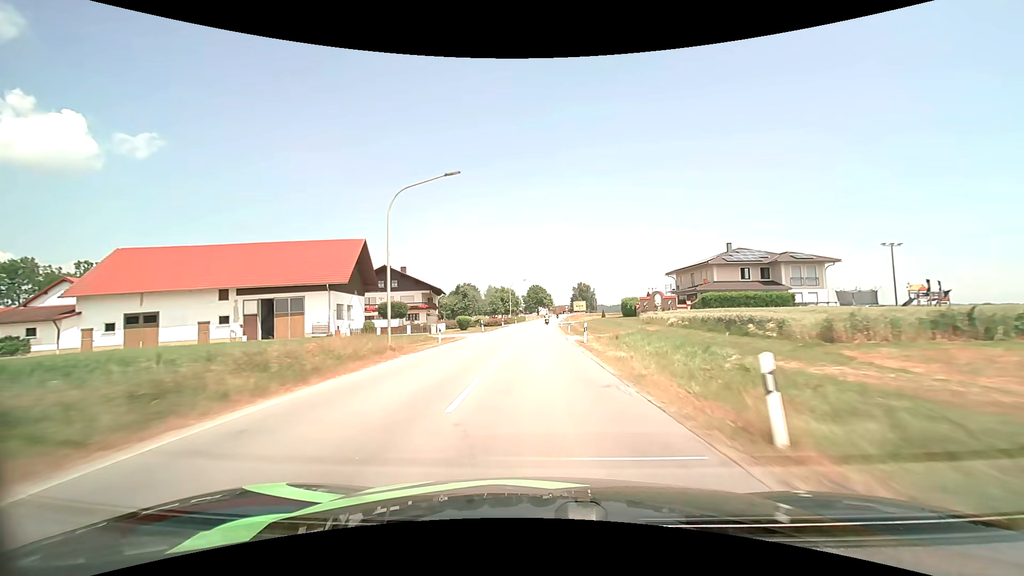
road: secondary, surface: asphalt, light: Day
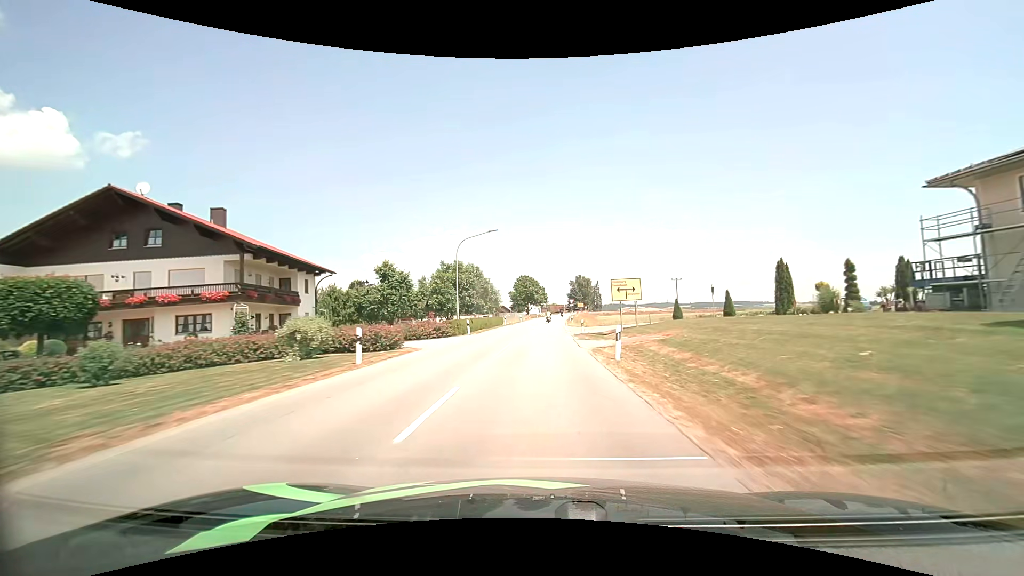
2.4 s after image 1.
(+0.3, +49.7) m; +1°
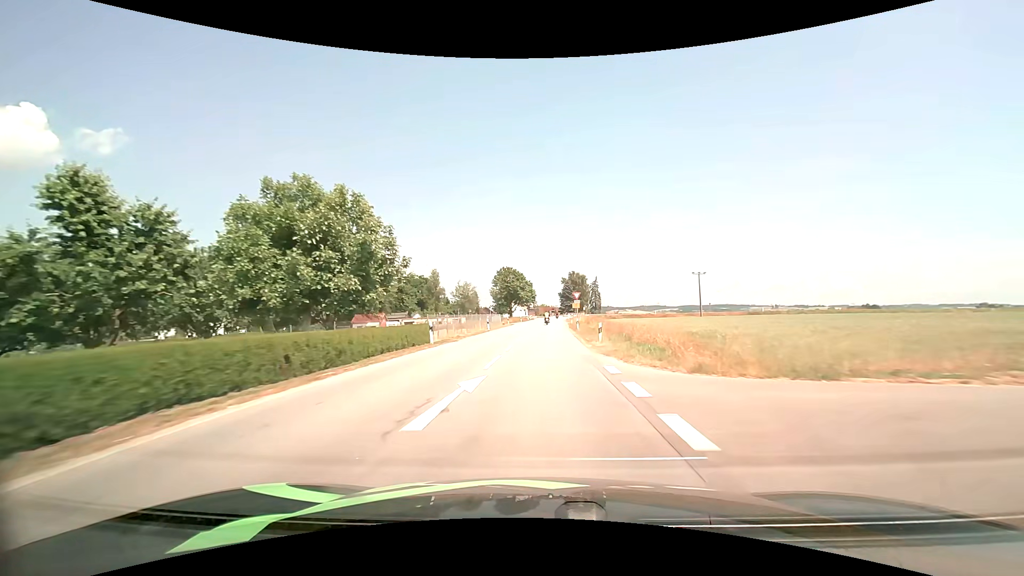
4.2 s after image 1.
(+0.4, +35.2) m; +1°
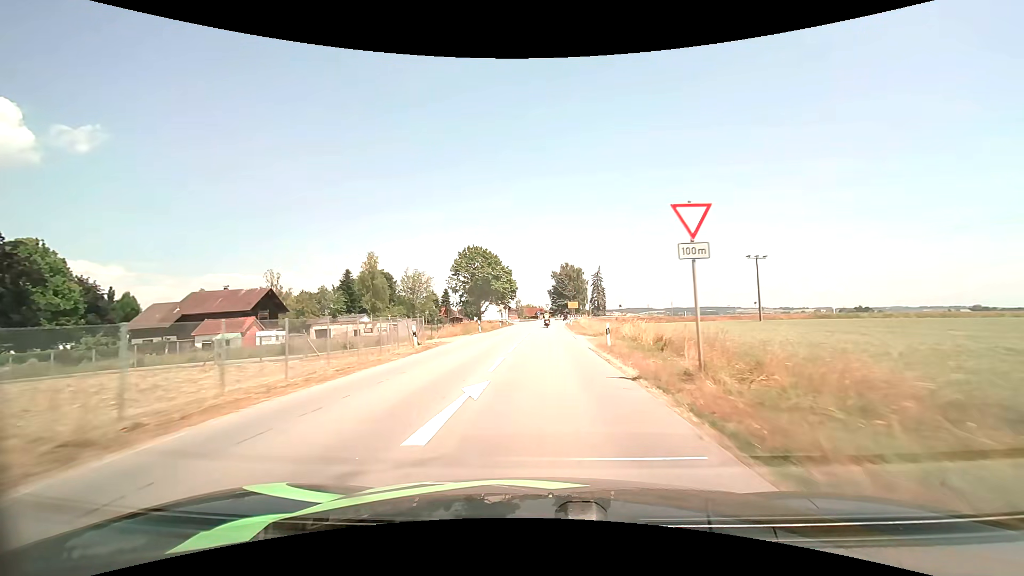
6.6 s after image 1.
(+0.5, +41.6) m; +1°
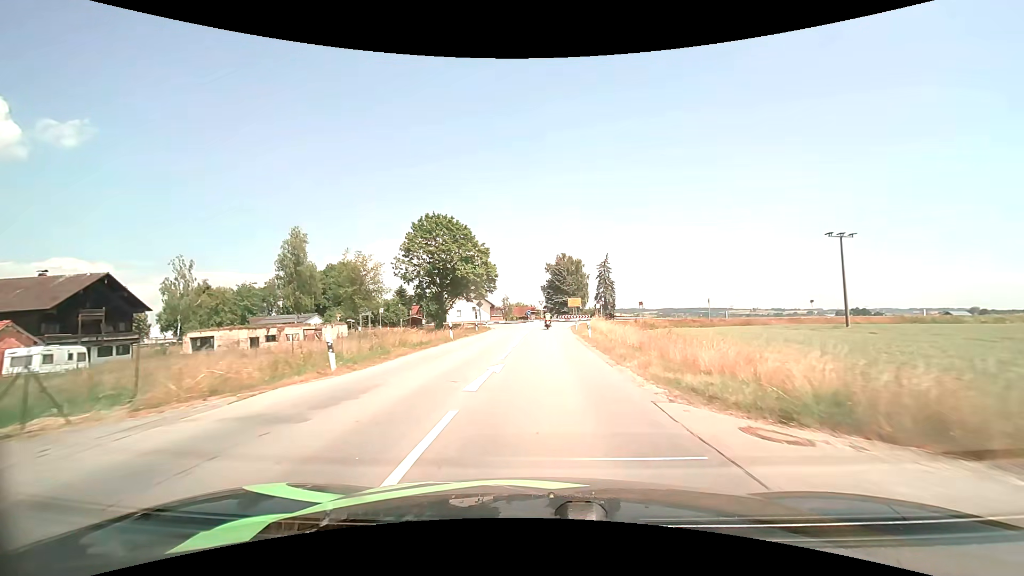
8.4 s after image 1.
(+0.2, +26.4) m; +1°
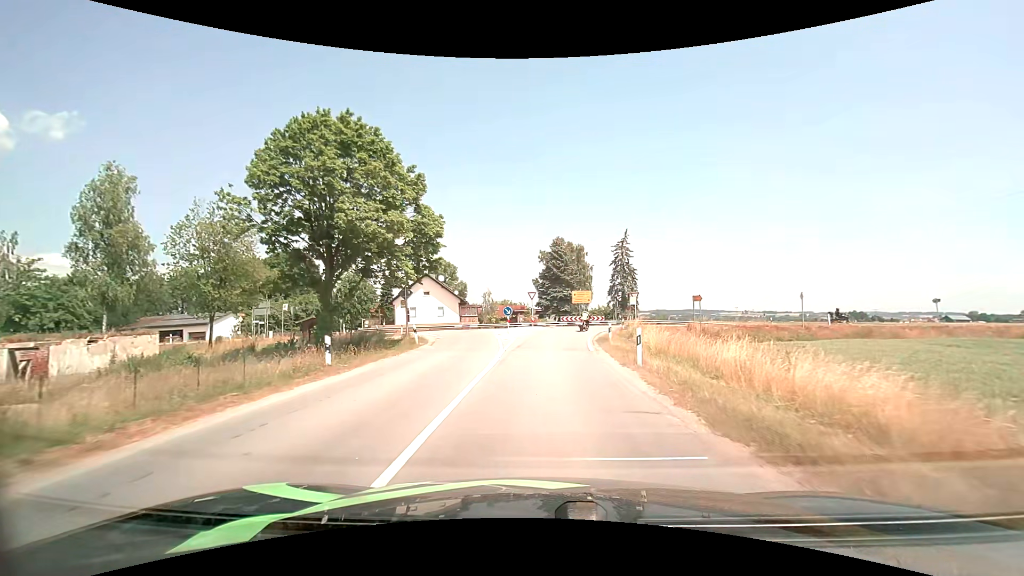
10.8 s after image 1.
(+0.2, +28.5) m; +1°
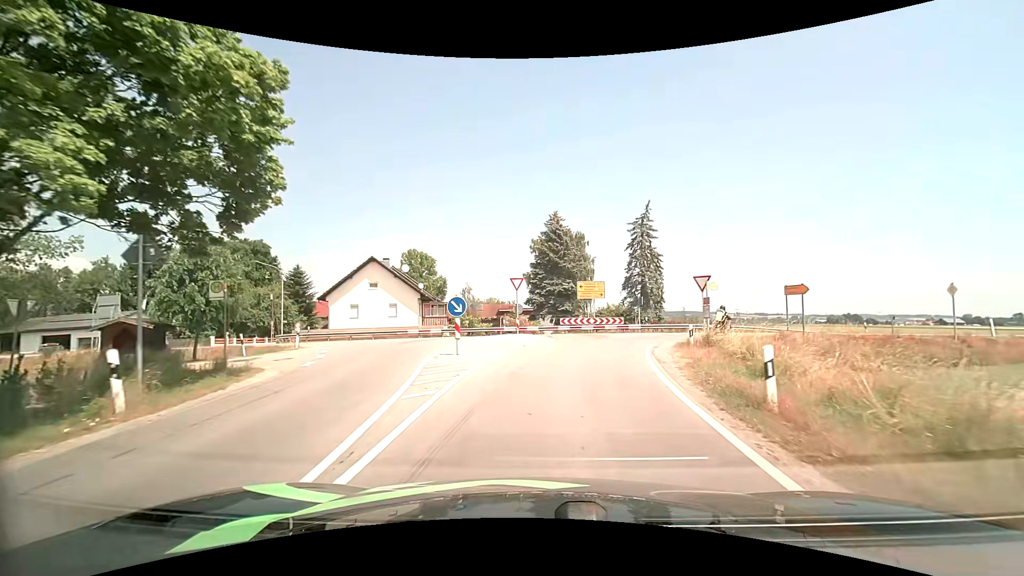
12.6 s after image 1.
(+0.1, +17.9) m; 0°
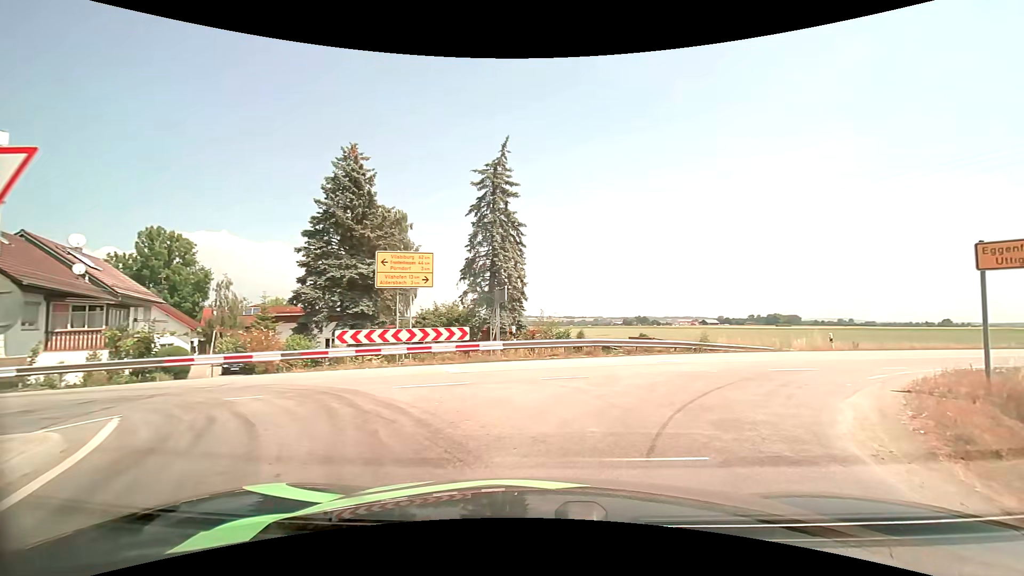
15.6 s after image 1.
(+2.0, +20.8) m; +20°
(+2, +10) (+9, +17) (+17, +22) (+26, +27) (+35, +32) (+44, +36) (+53, +41) (+62, +45) (+71, +50) (+79, +55) m
